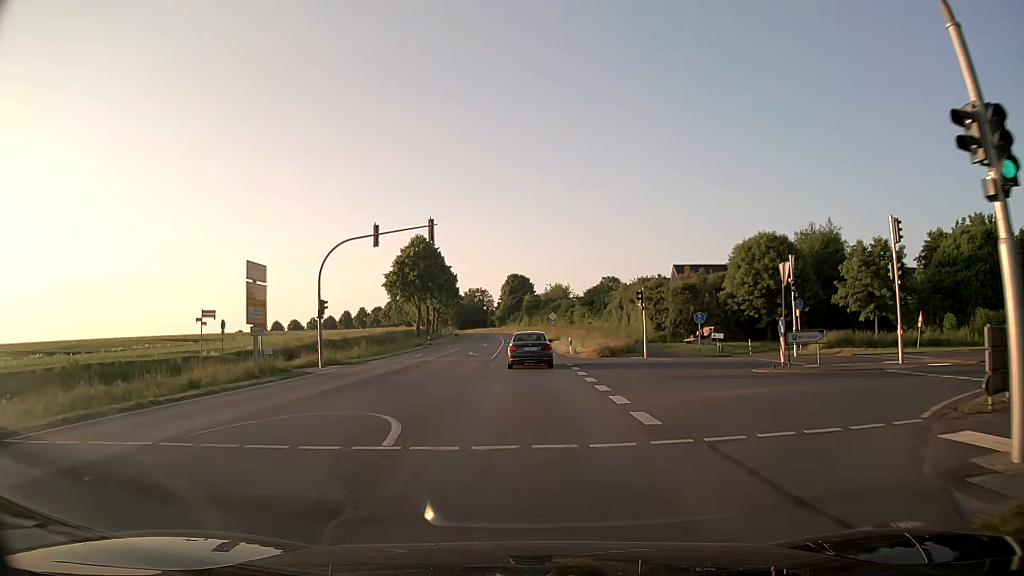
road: secondary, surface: asphalt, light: Day
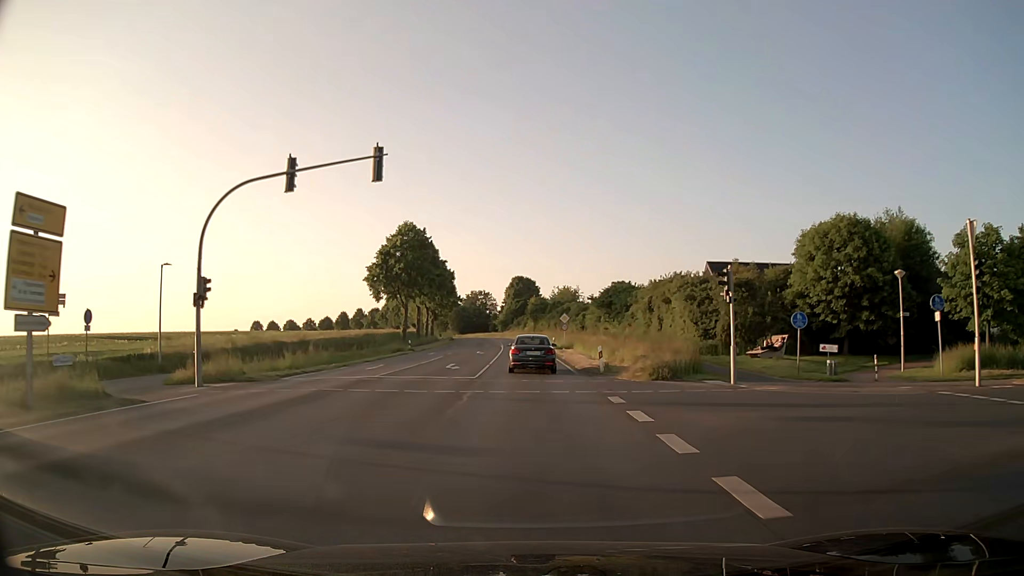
(0.0, +14.0) m; 0°
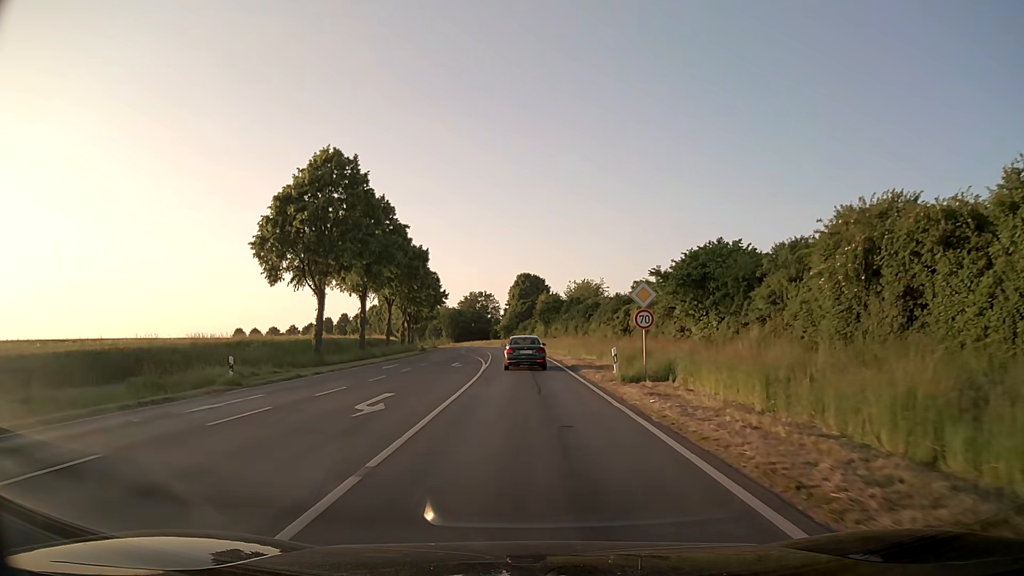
(-0.1, +36.3) m; 0°
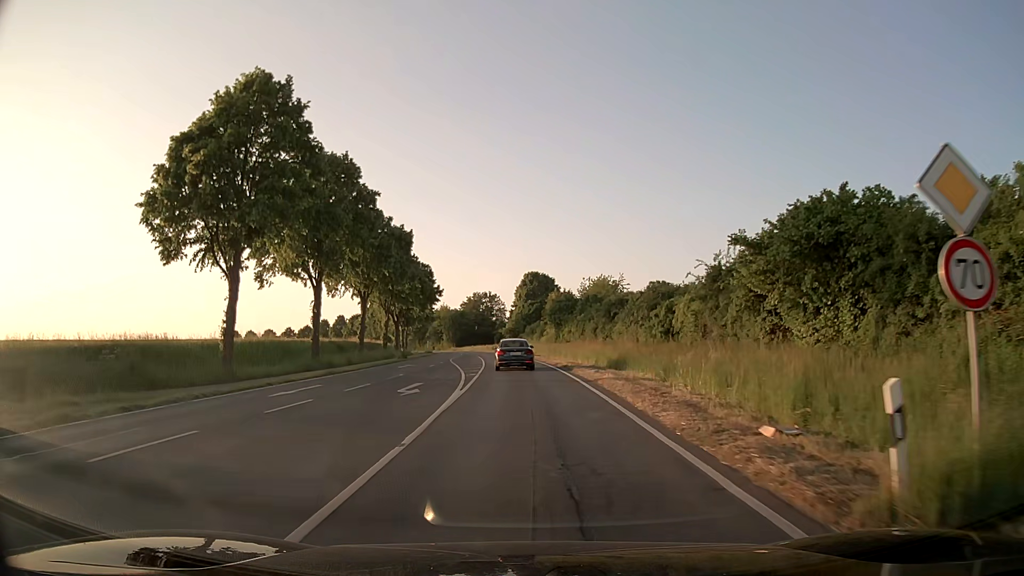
(-0.1, +15.6) m; -1°
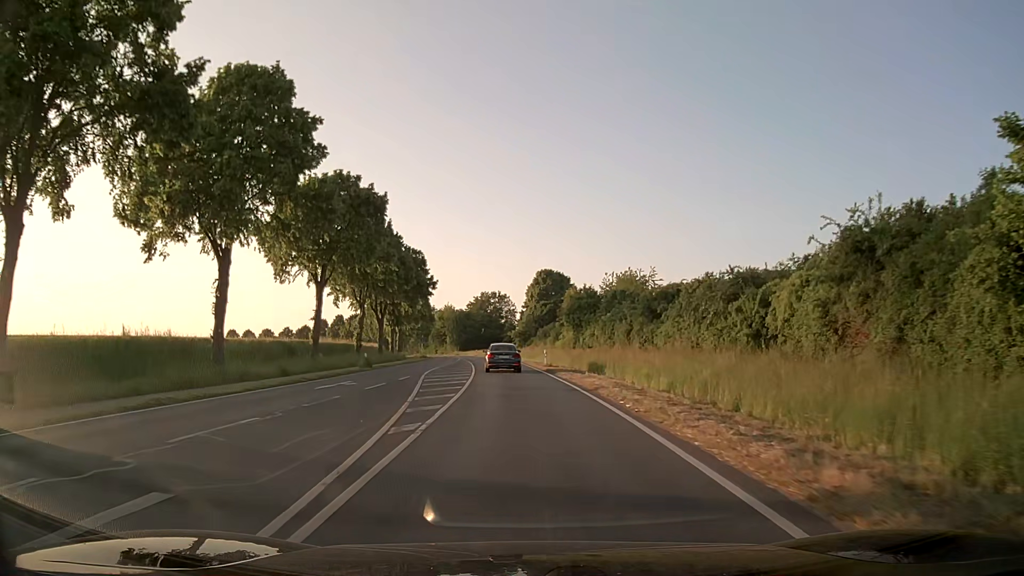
(-0.1, +16.5) m; -1°
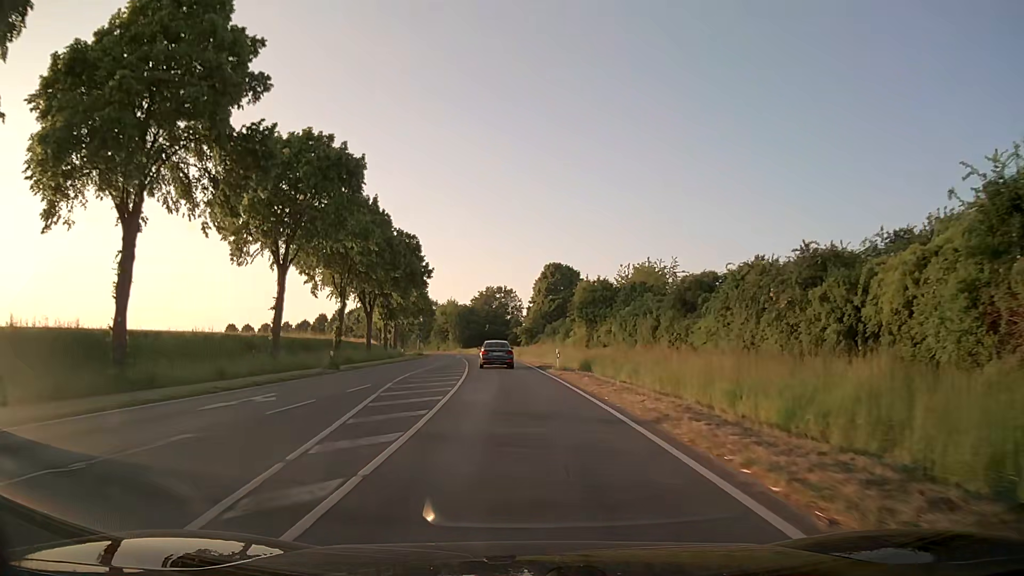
(0.0, +8.6) m; 0°
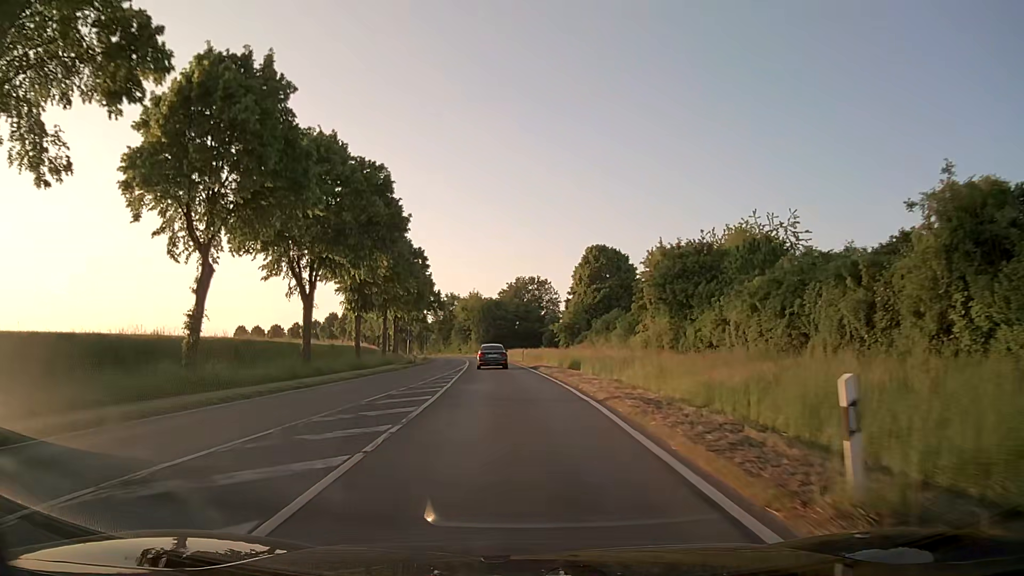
(-0.8, +27.5) m; -3°
